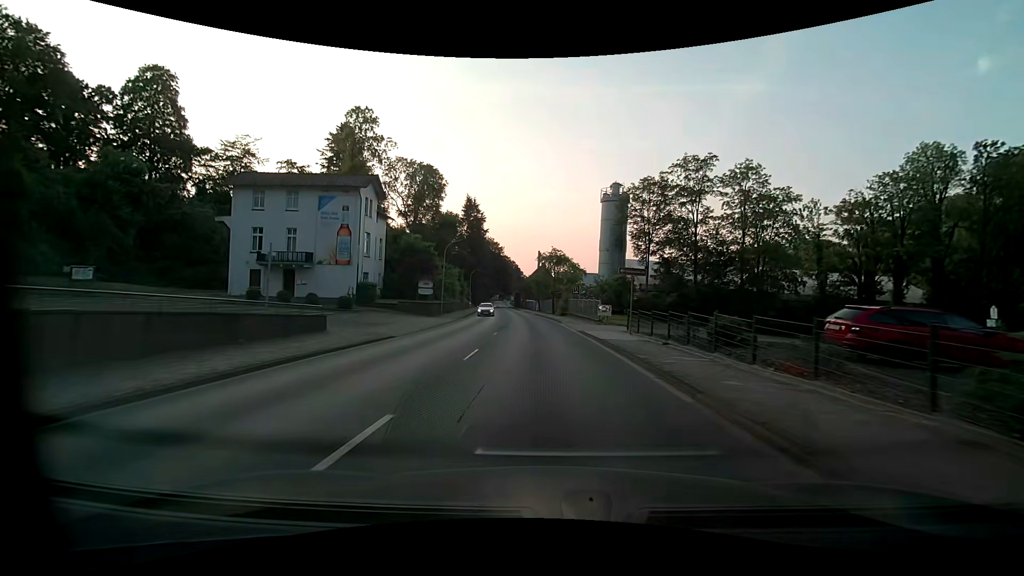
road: primary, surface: asphalt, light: Day
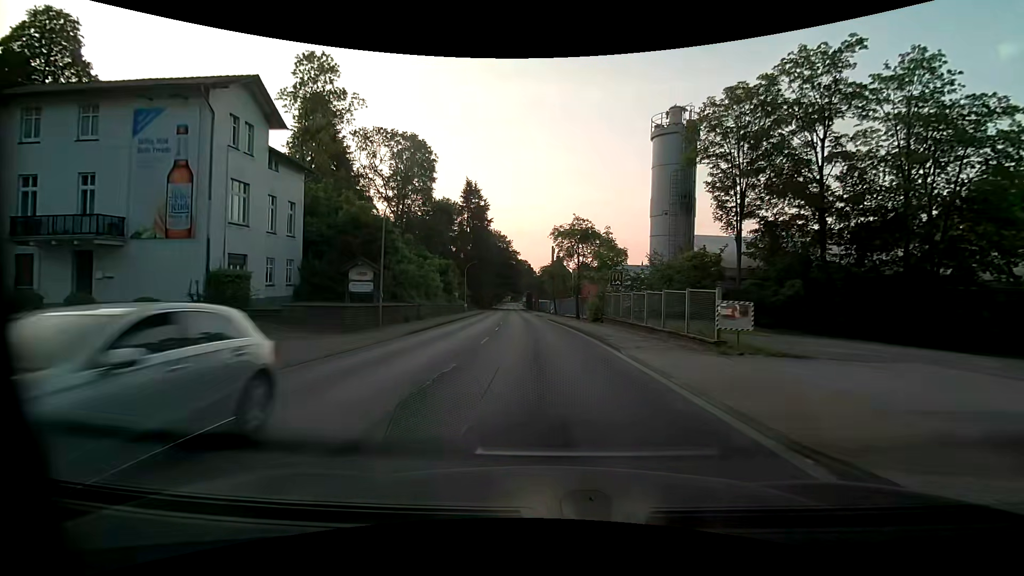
(-0.3, +21.8) m; -2°
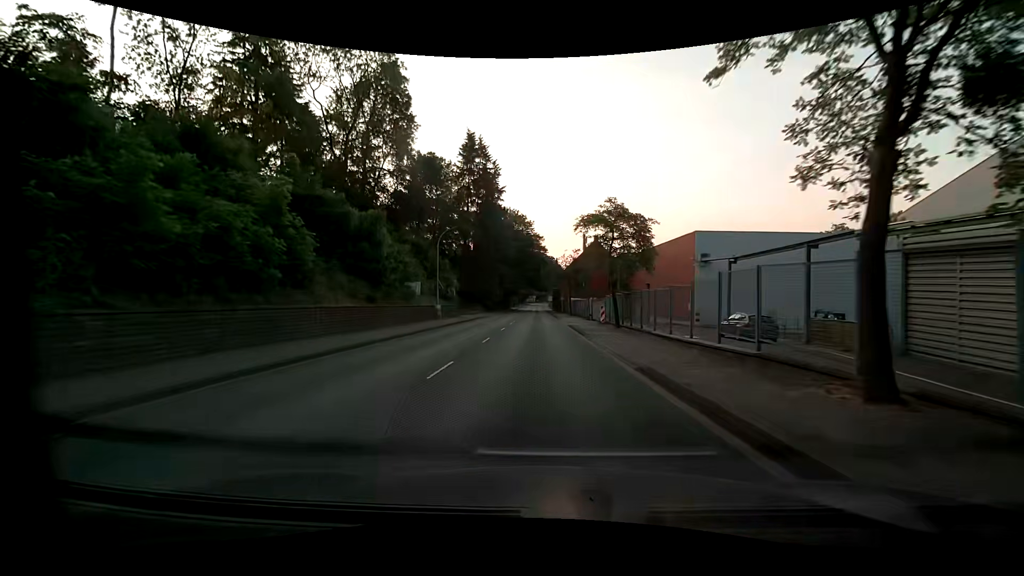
(-0.9, +34.6) m; -3°
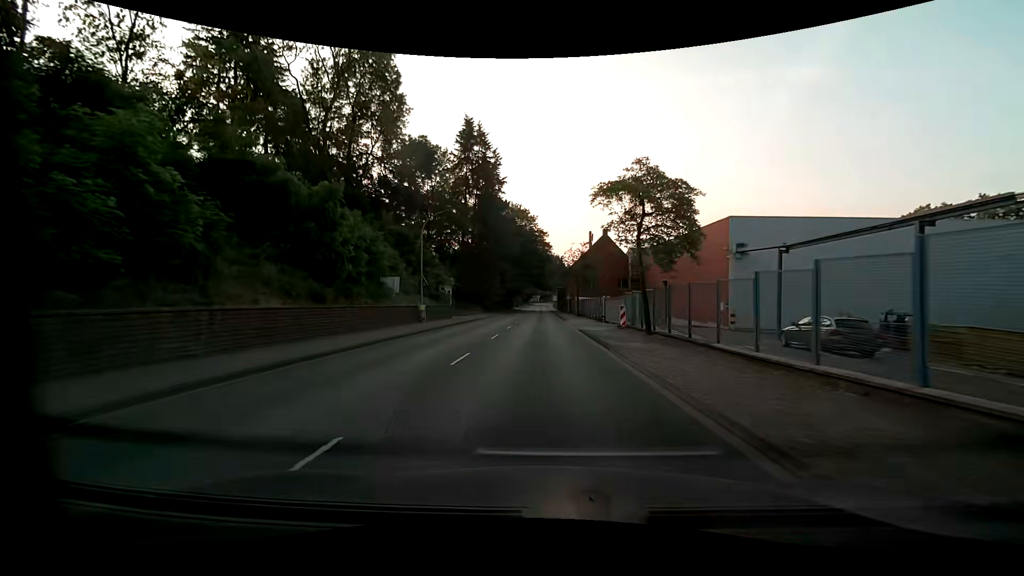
(0.0, +6.8) m; 0°
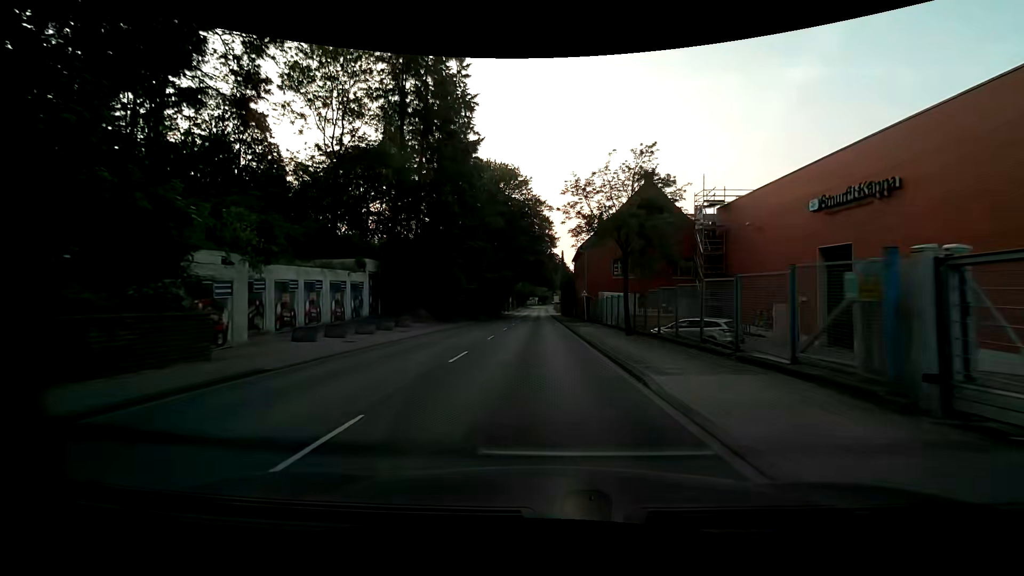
(-0.1, +34.5) m; 0°
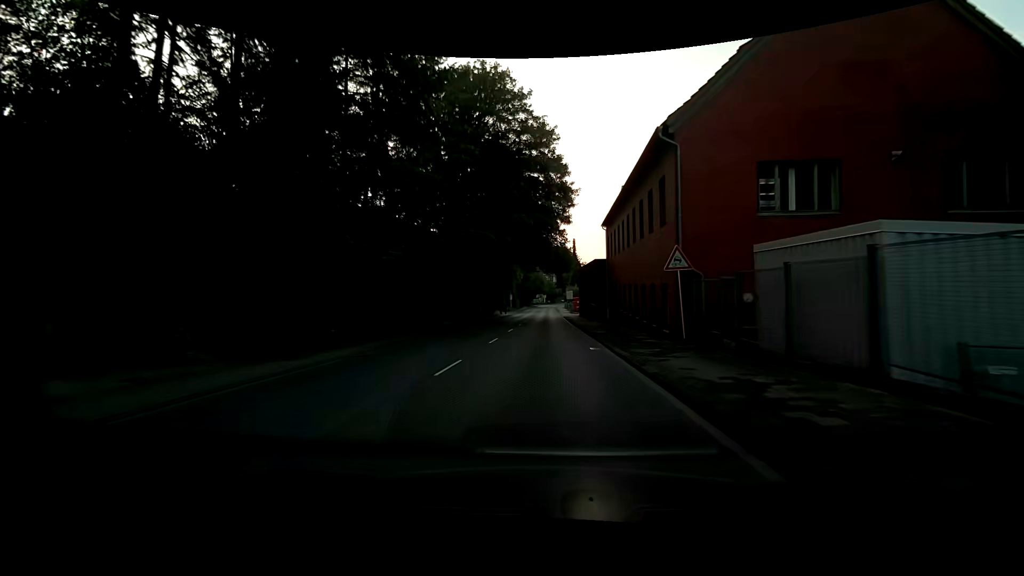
(-0.4, +29.4) m; -1°
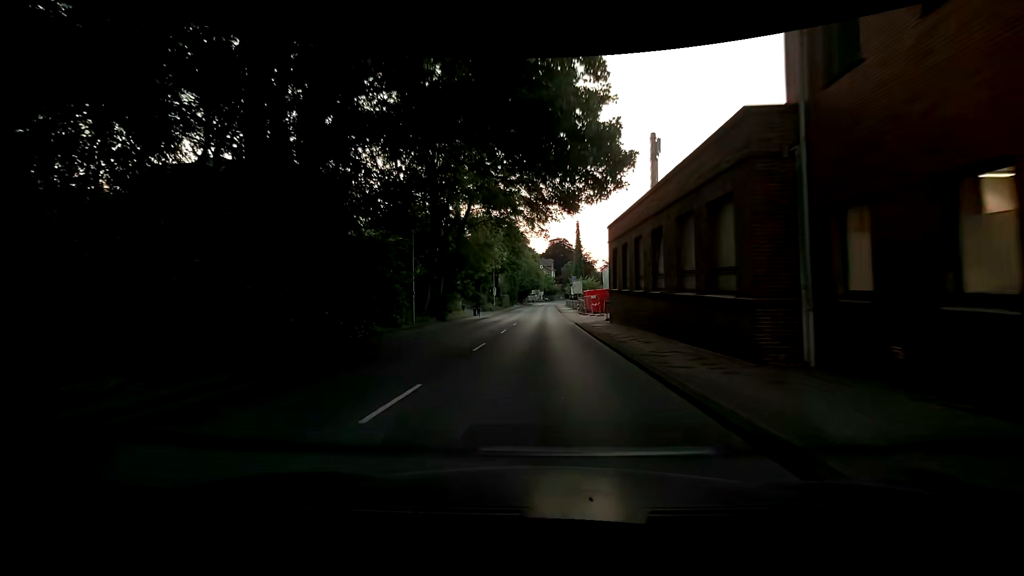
(+0.3, +30.9) m; +1°
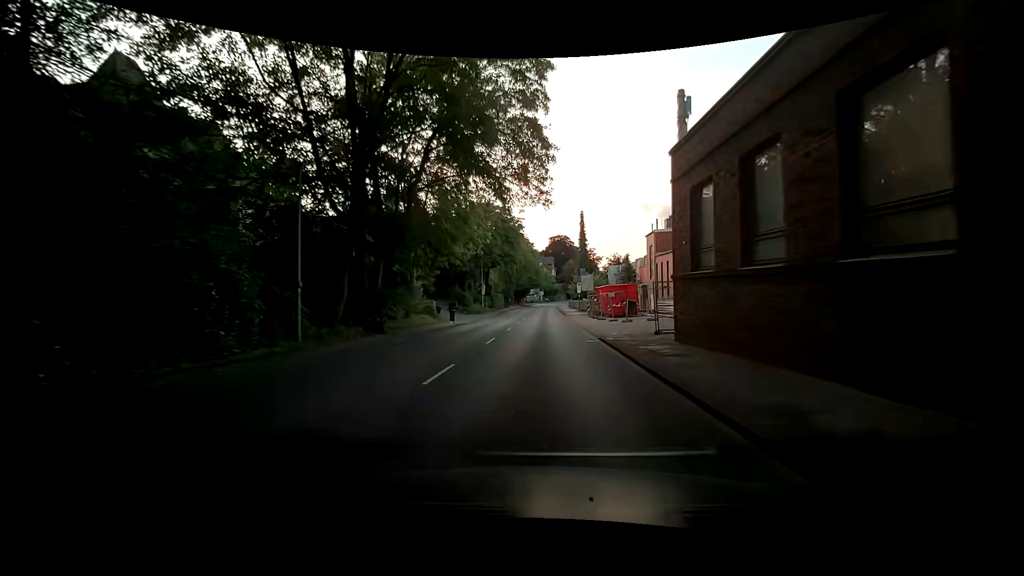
(-0.1, +15.0) m; 0°
(0, +10) (0, +20) (0, +30) (0, +40) (0, +50) (0, +60) (0, +70) (0, +80) (0, +90) (+1, +100) m
